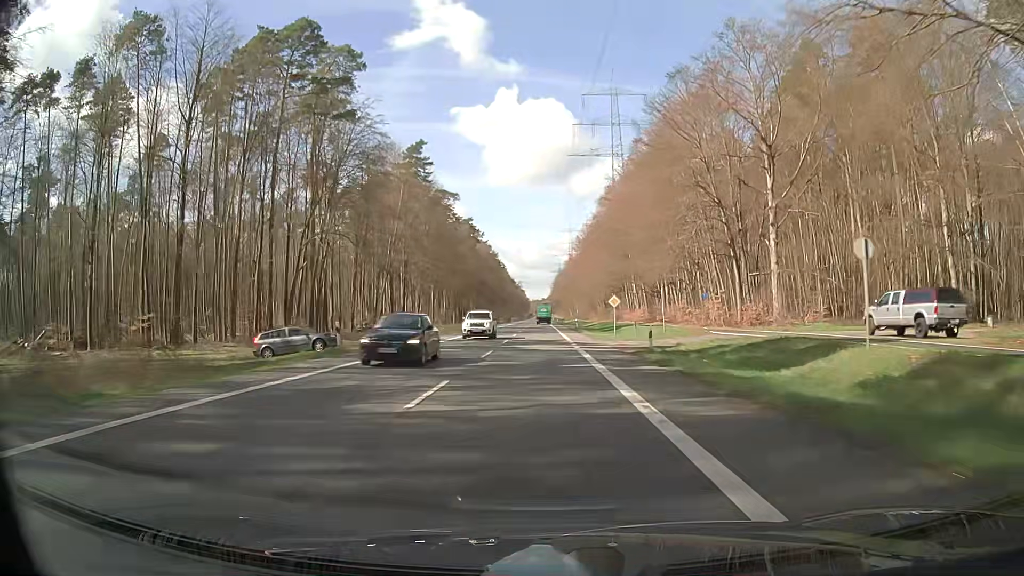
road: secondary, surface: asphalt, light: Day
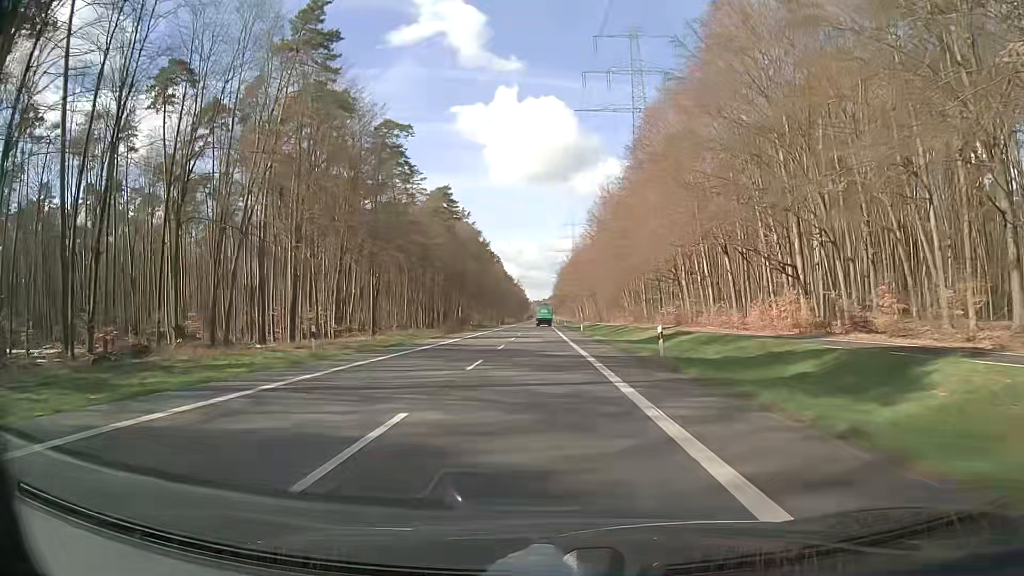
(-0.2, +52.7) m; 0°
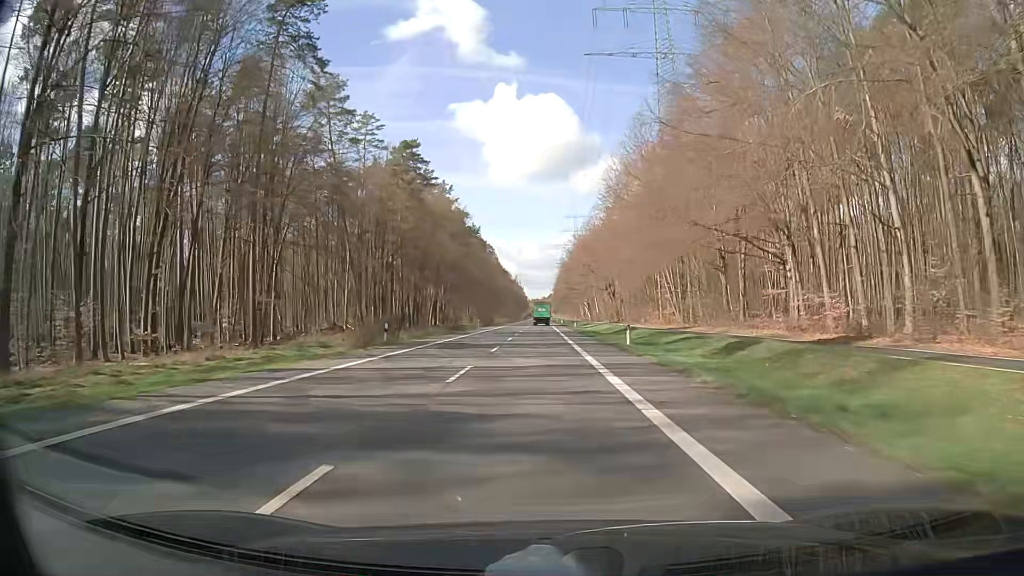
(-0.1, +39.4) m; 0°
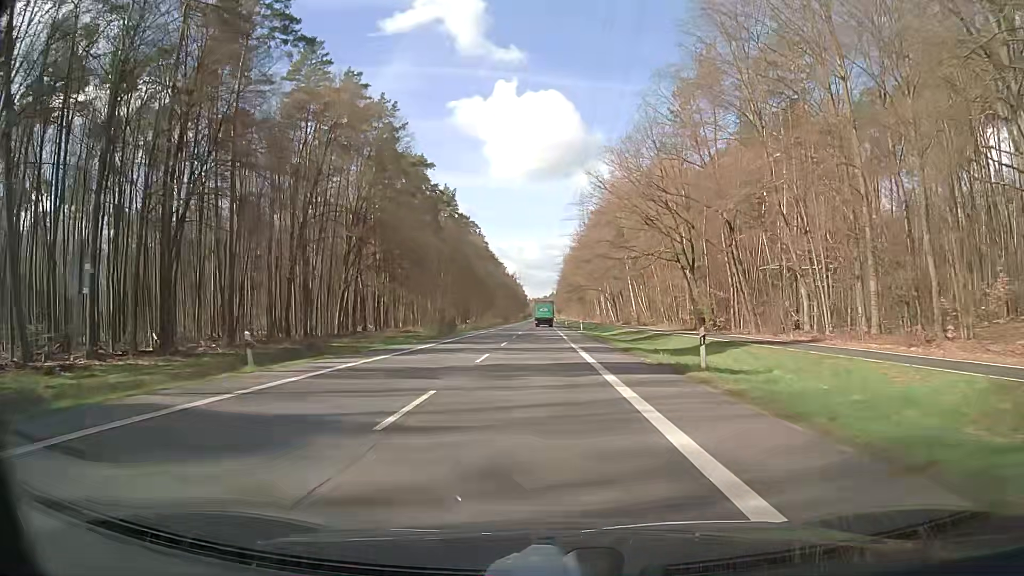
(-0.1, +65.9) m; 0°
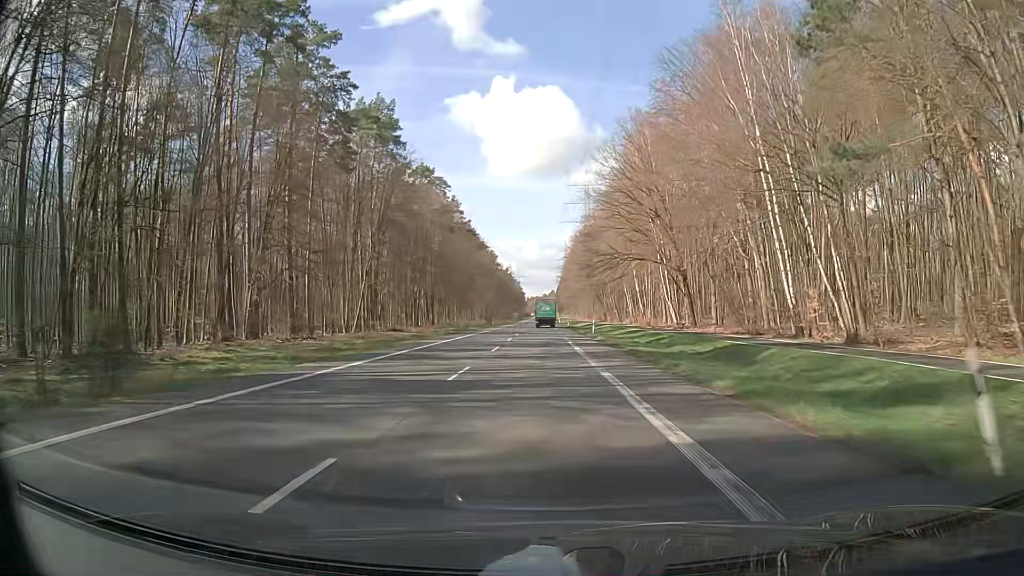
(0.0, +66.0) m; 0°
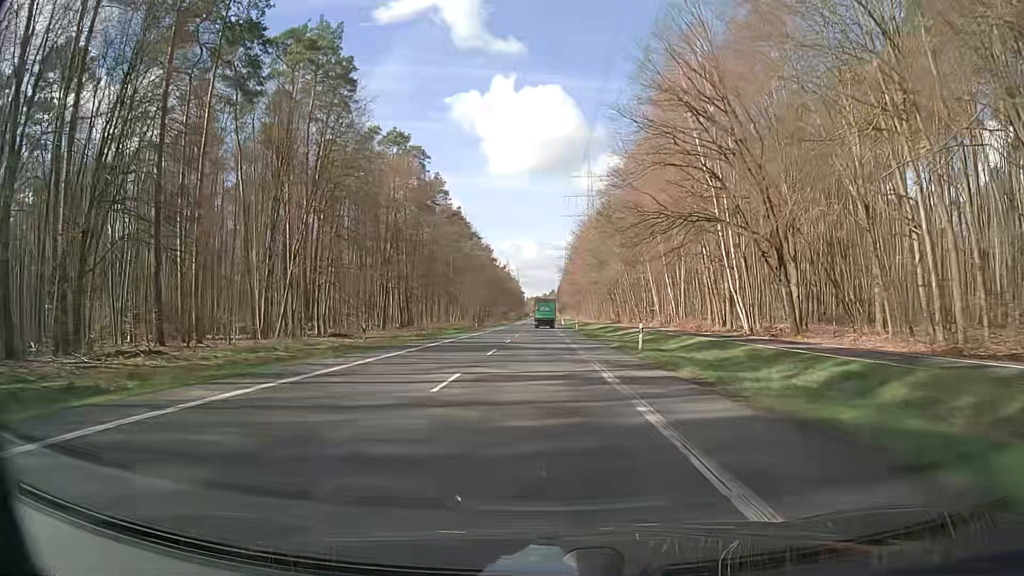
(+0.1, +26.4) m; 0°
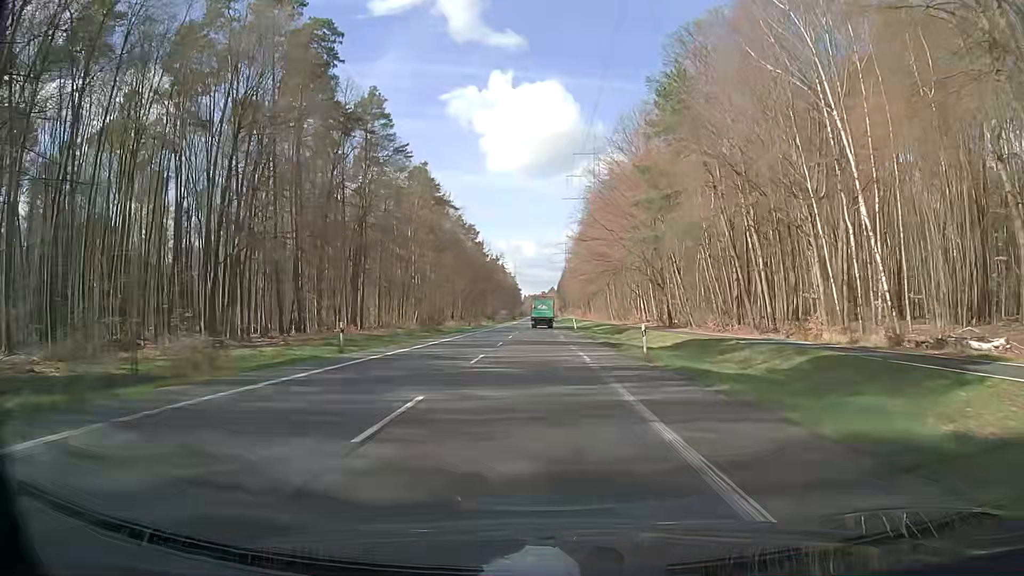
(+0.5, +52.9) m; +1°
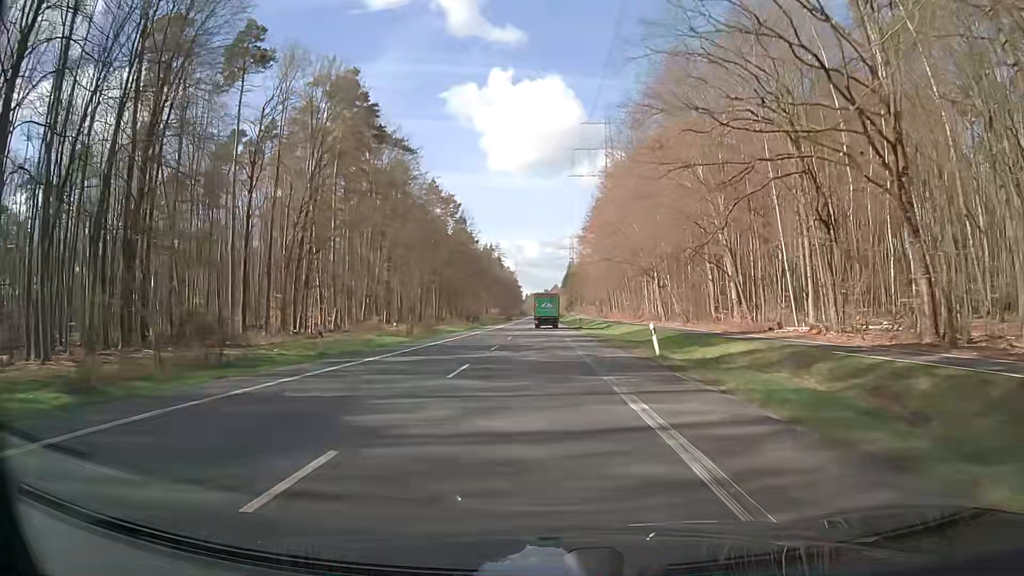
(-0.2, +52.8) m; -1°
(0, +10) (0, +20) (0, +30) (0, +40) (0, +50) (0, +60) (0, +70) (0, +80) (+1, +90) (+1, +100) m
